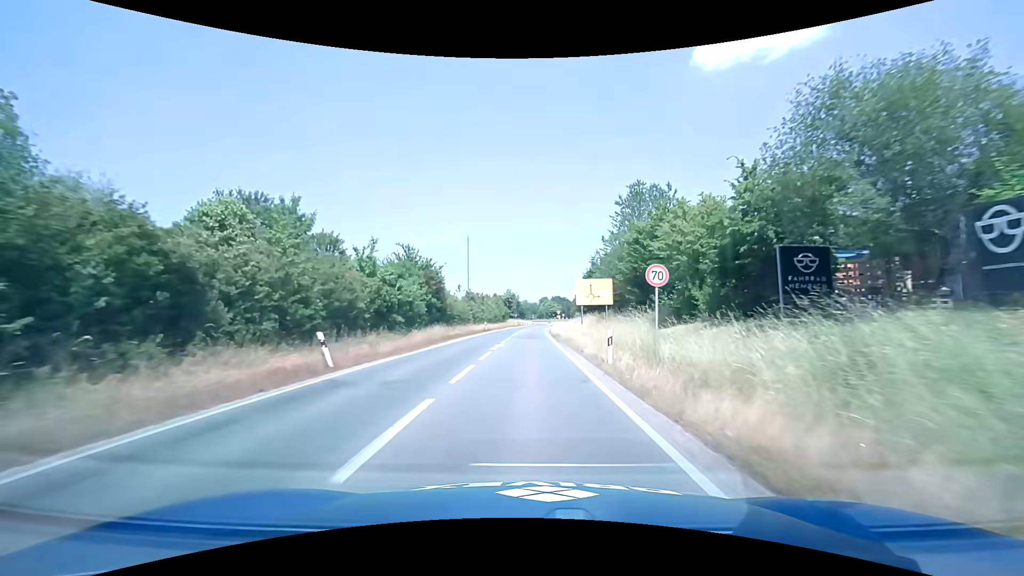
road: secondary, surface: asphalt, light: Day
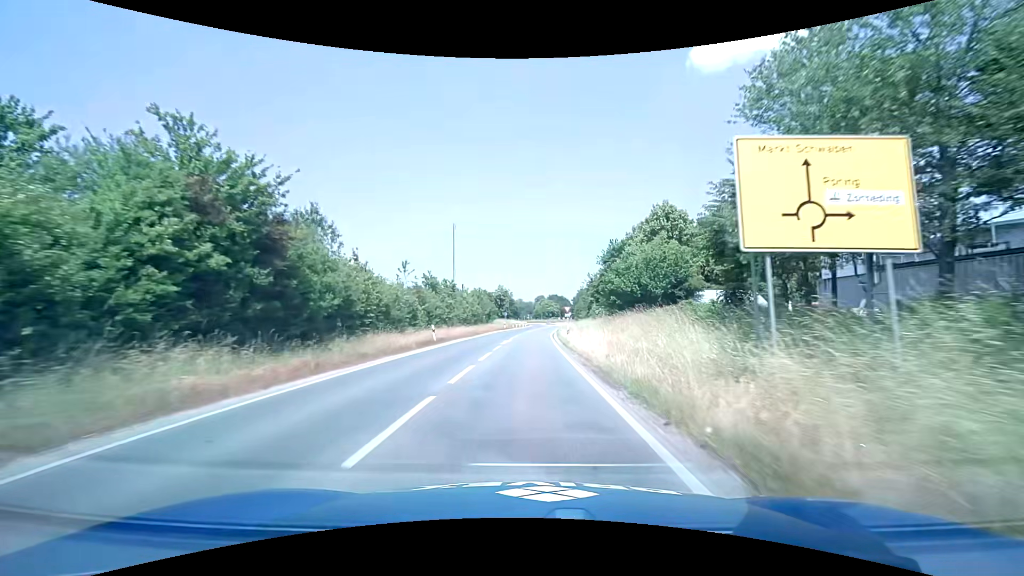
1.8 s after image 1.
(+0.2, +29.5) m; +1°
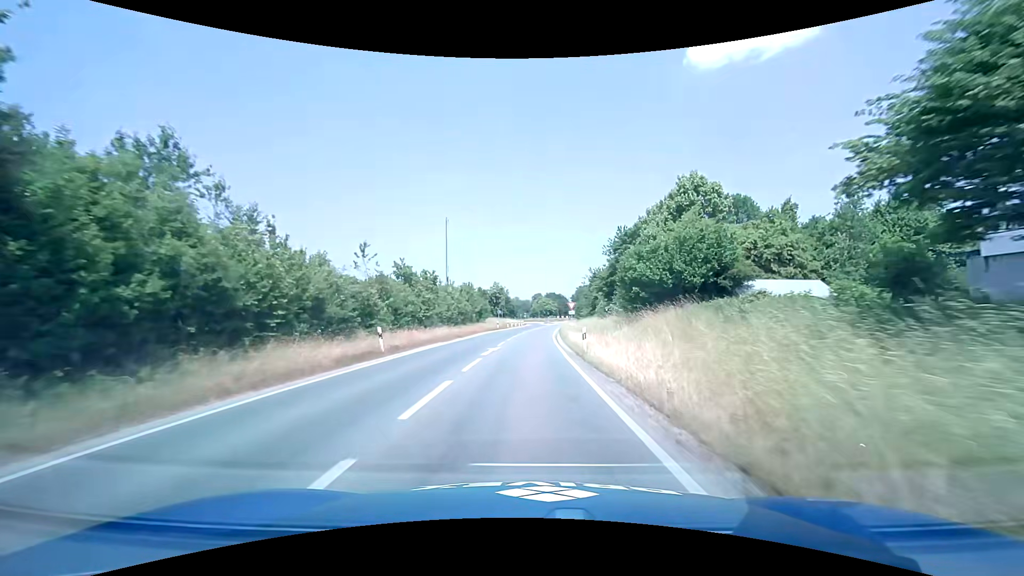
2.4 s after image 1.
(0.0, +9.7) m; 0°
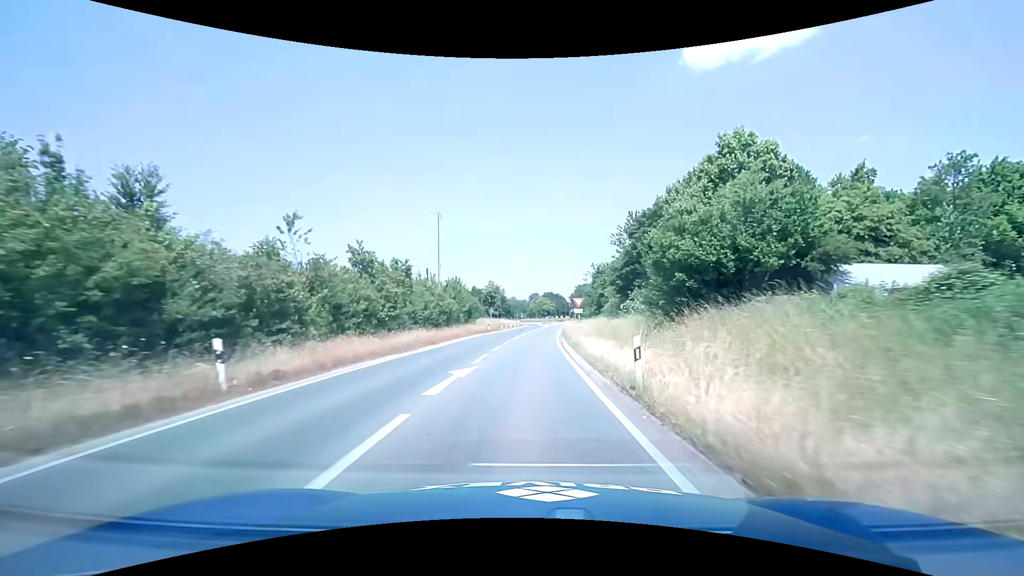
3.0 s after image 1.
(0.0, +9.6) m; 0°
(0, +10) (0, +20) (+1, +30) (+1, +40) (+2, +50) (+2, +60) (+3, +70) (+4, +80) (+5, +90) (+5, +100) m
